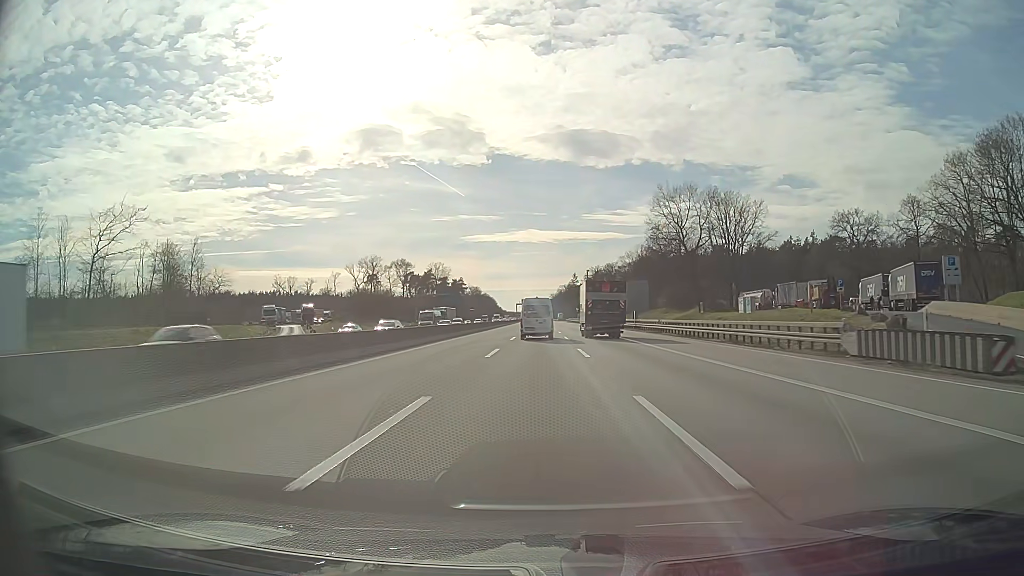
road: motorway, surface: asphalt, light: Day
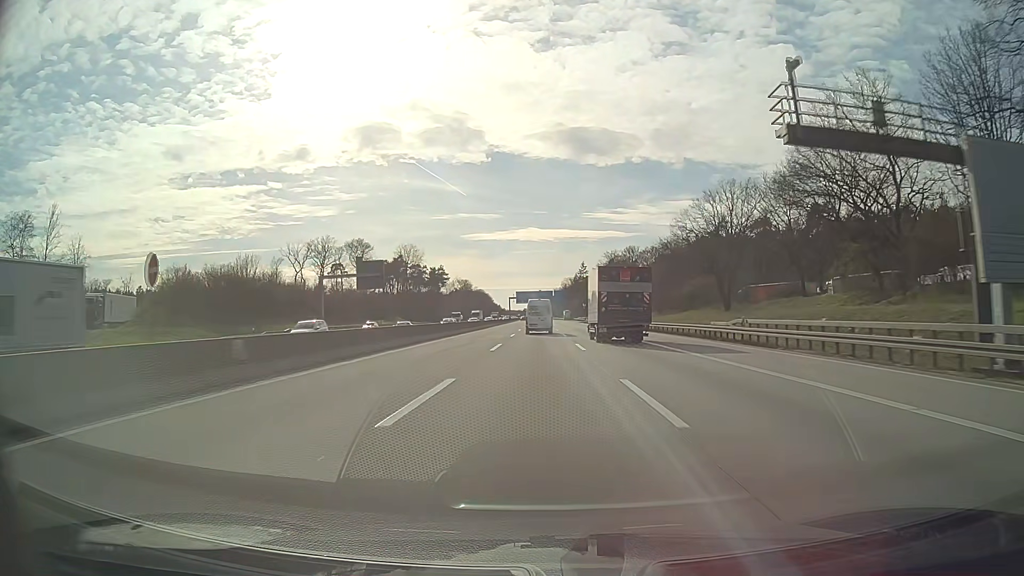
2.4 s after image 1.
(-0.1, +69.7) m; 0°
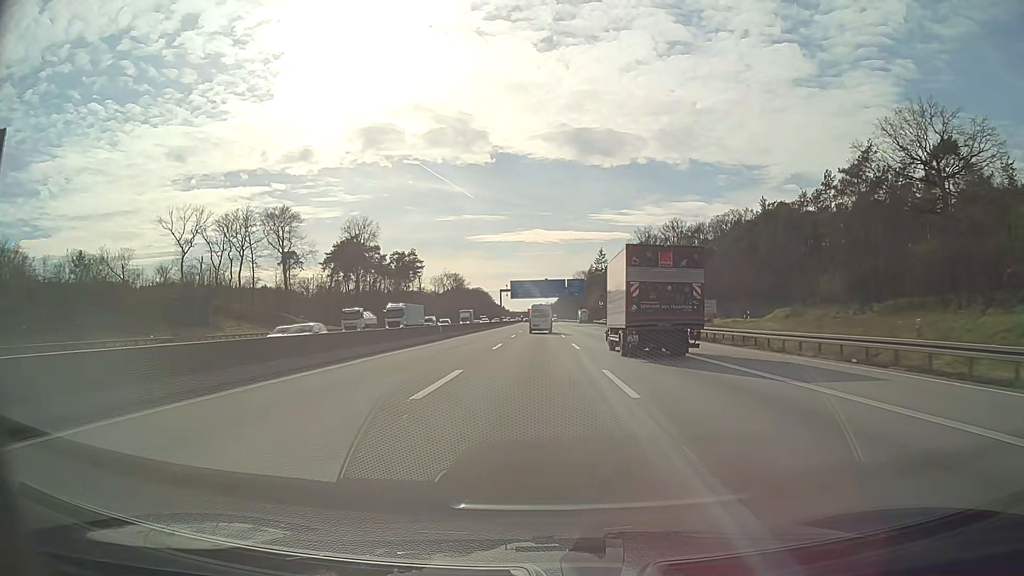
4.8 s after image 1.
(-0.1, +69.6) m; -1°
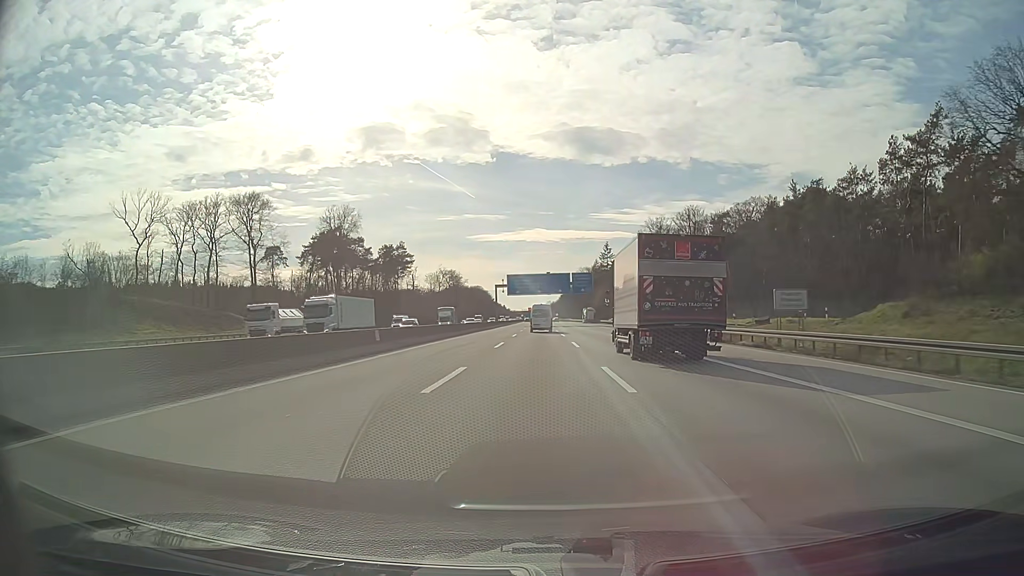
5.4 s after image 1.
(0.0, +17.4) m; 0°
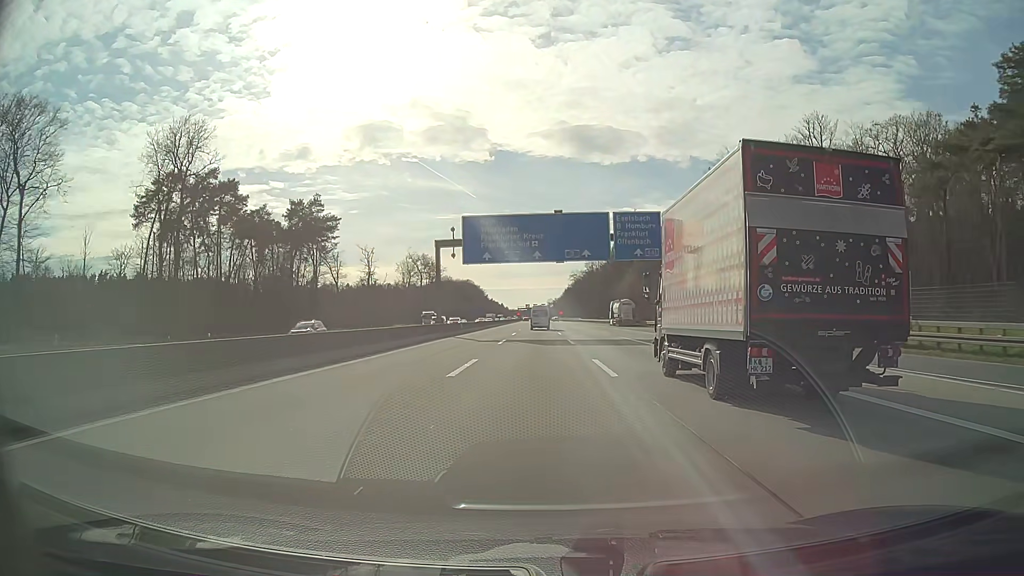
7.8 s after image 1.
(-0.2, +69.6) m; 0°
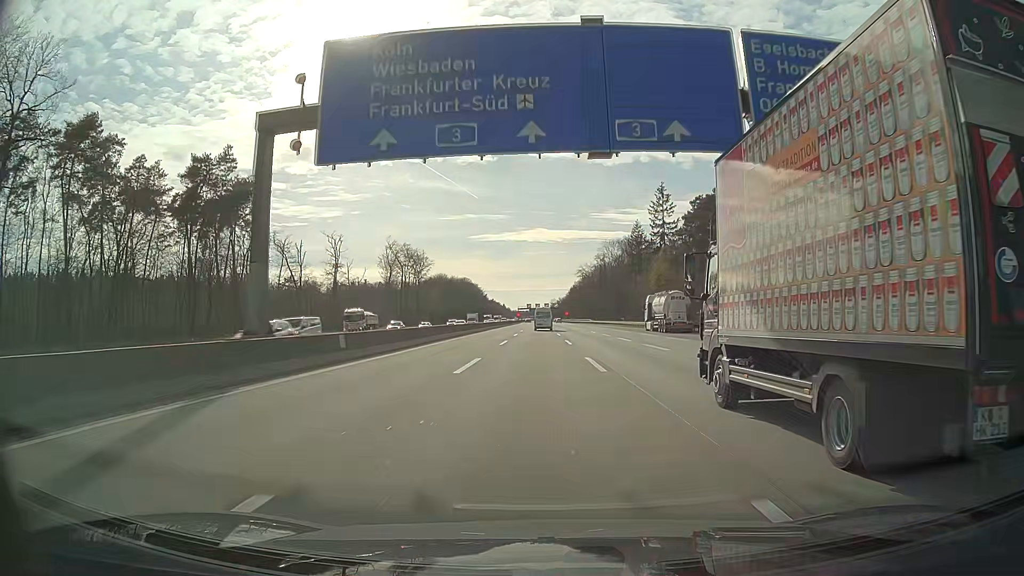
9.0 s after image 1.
(0.0, +34.8) m; 0°
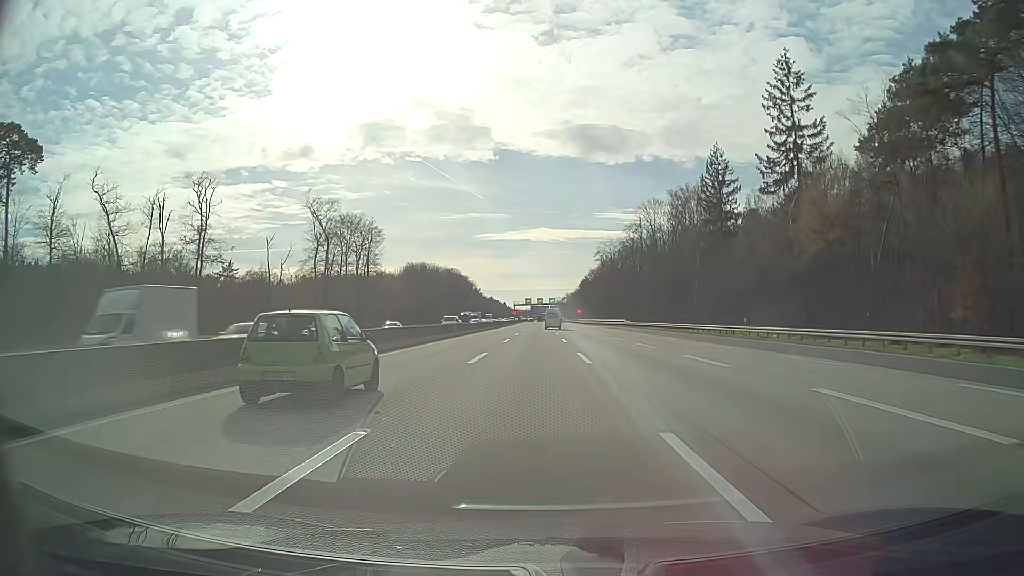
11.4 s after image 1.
(-0.2, +69.7) m; 0°
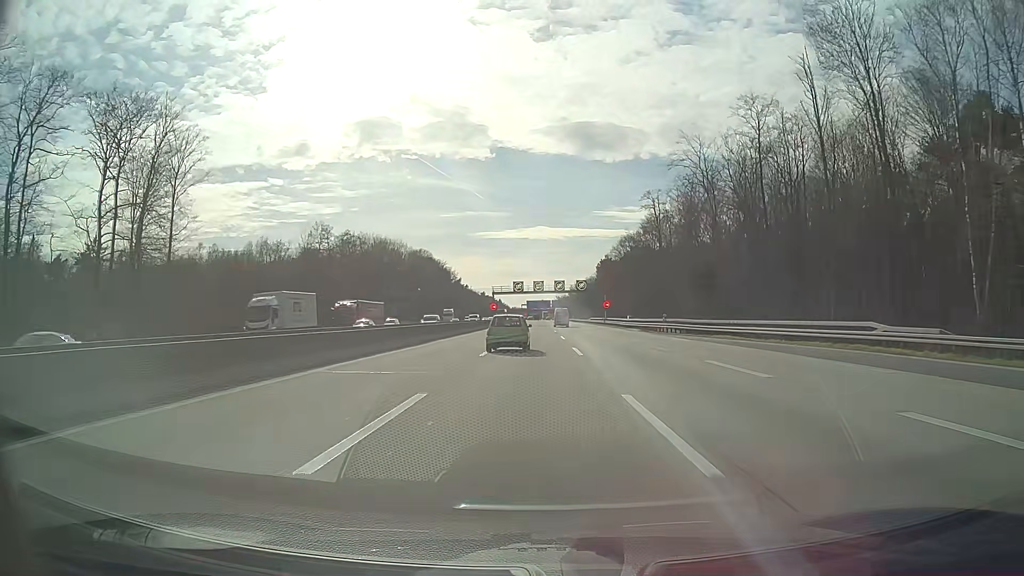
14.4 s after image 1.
(-0.5, +87.0) m; 0°
(0, +10) (0, +20) (0, +30) (0, +40) (0, +50) (0, +60) (+1, +70) (+1, +80) (+1, +90) (+1, +100) m
